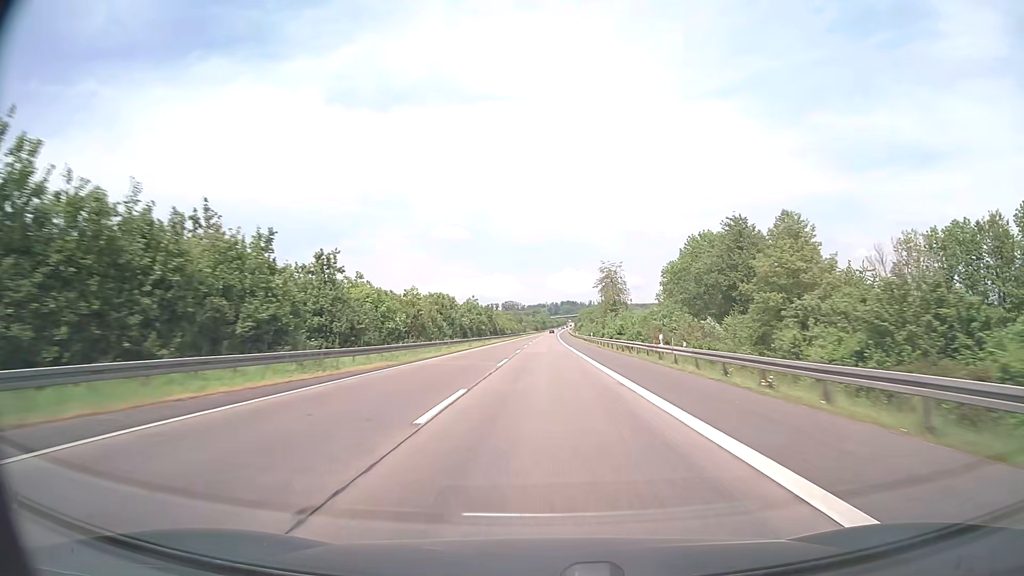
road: motorway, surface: asphalt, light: Day
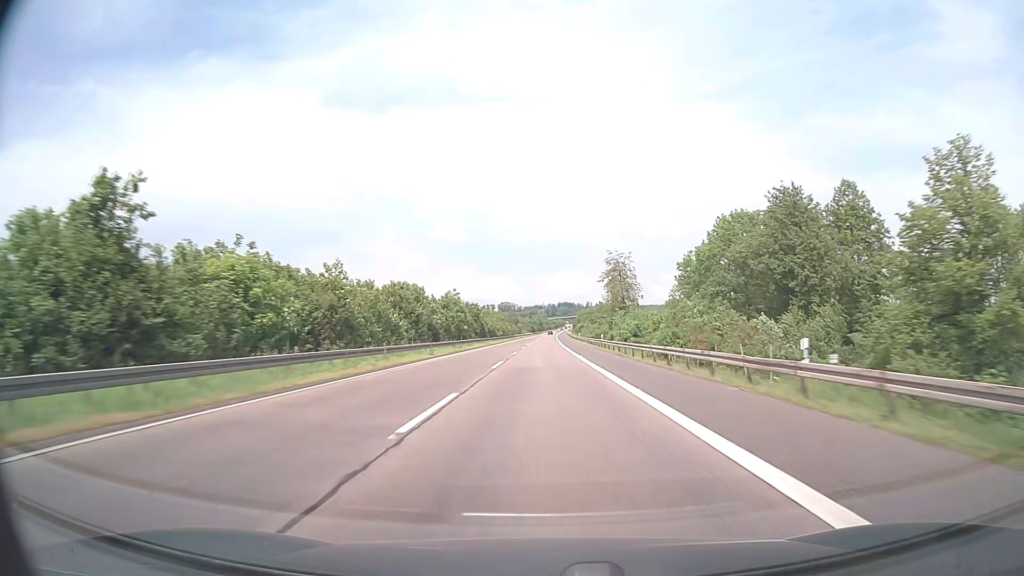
(0.0, +19.0) m; 0°
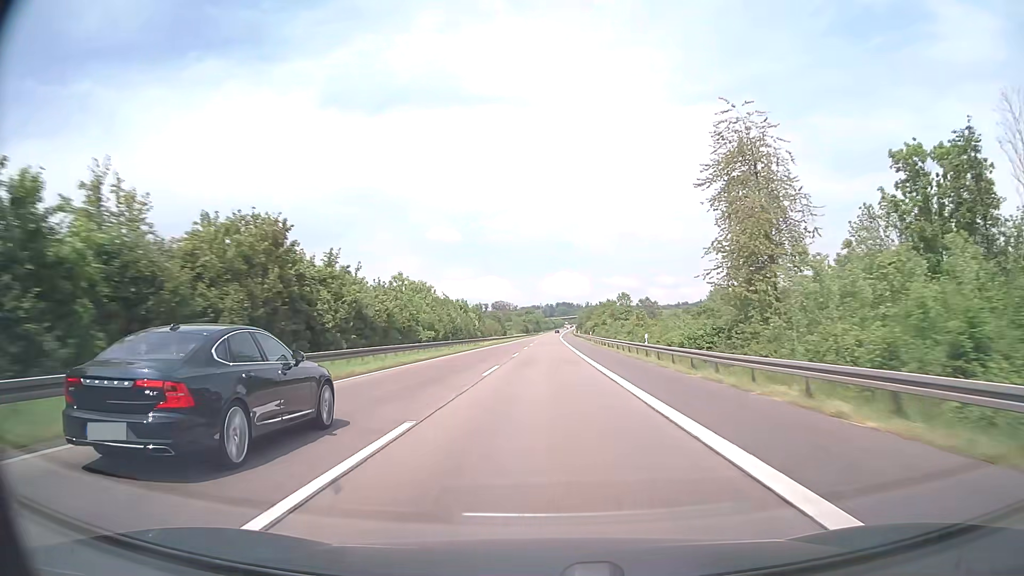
(+0.1, +76.0) m; 0°
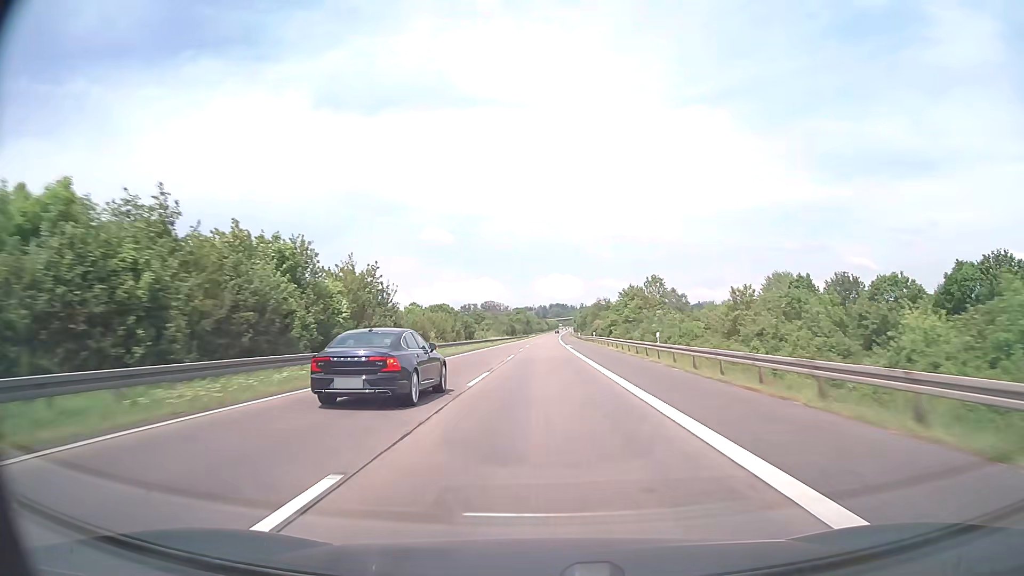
(+0.3, +57.0) m; +1°
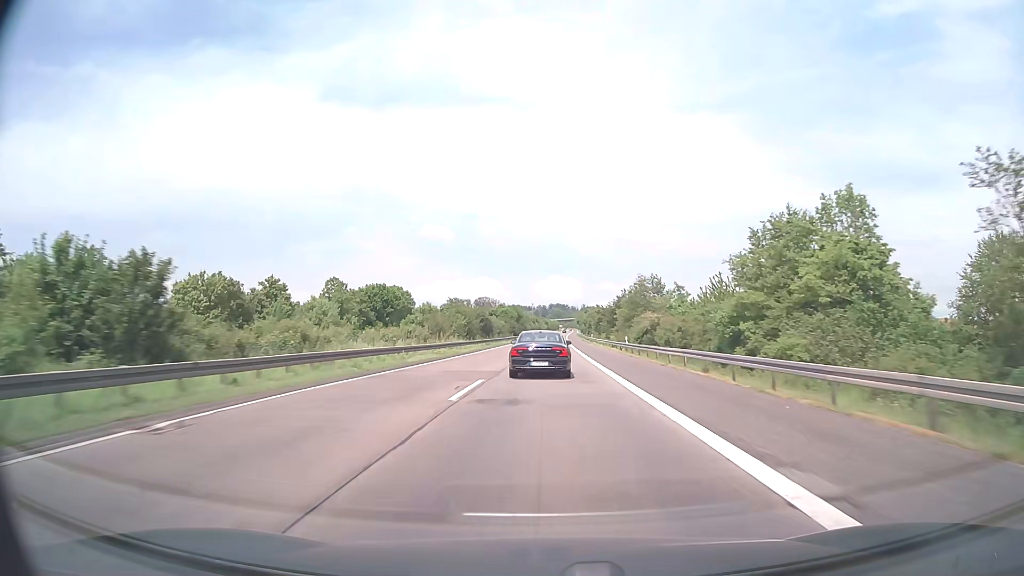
(+0.2, +76.0) m; 0°
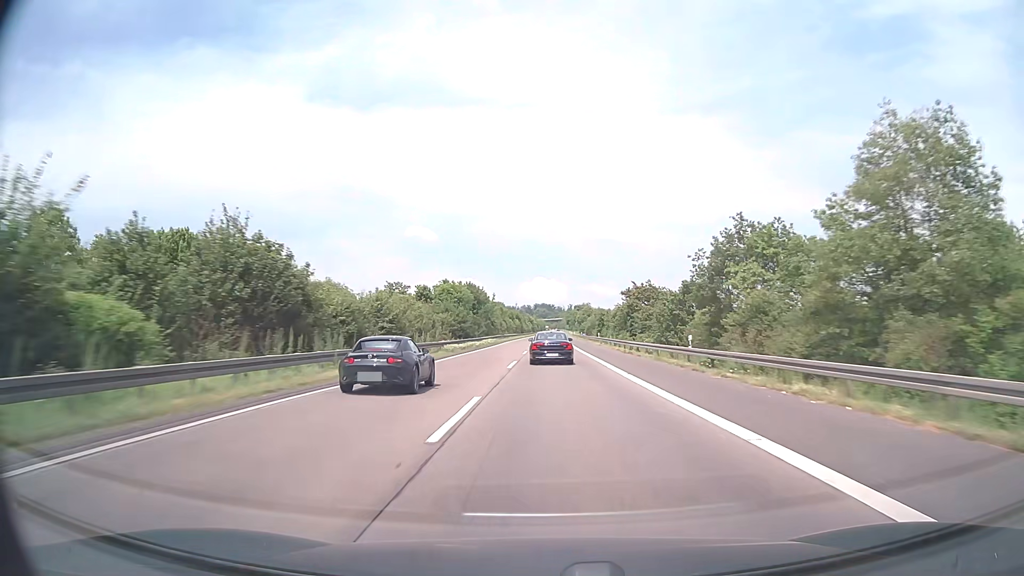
(+0.6, +76.0) m; +1°
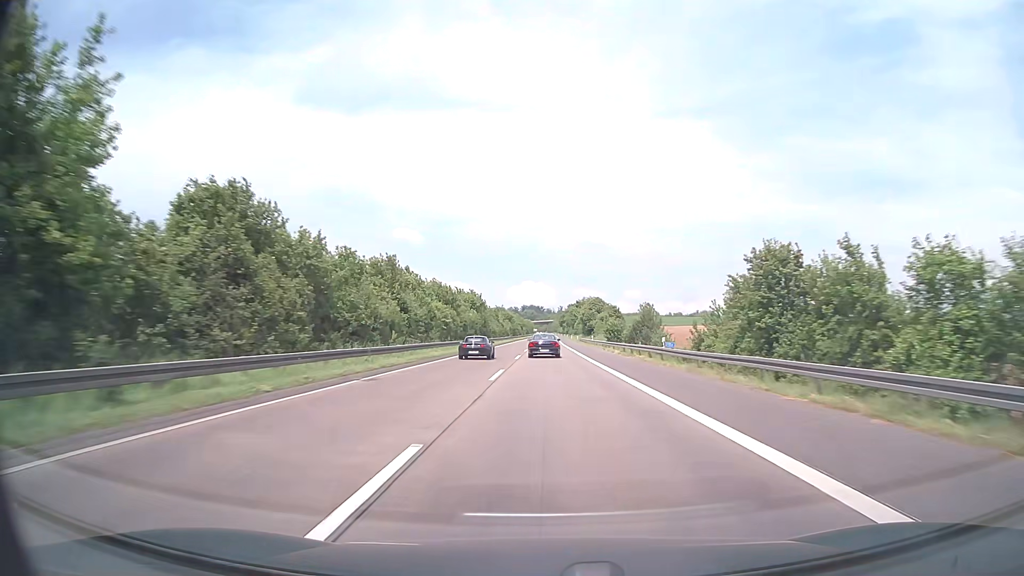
(+0.9, +95.0) m; +1°
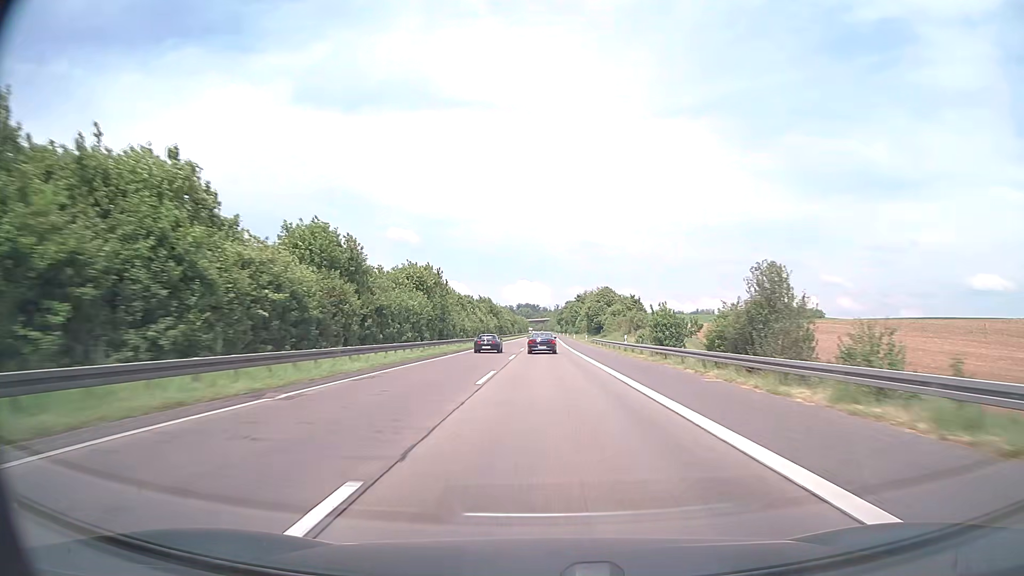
(0.0, +38.0) m; 0°
(0, +10) (0, +20) (0, +30) (0, +40) (0, +50) (0, +60) (0, +70) (0, +80) (0, +90) (0, +100) m
